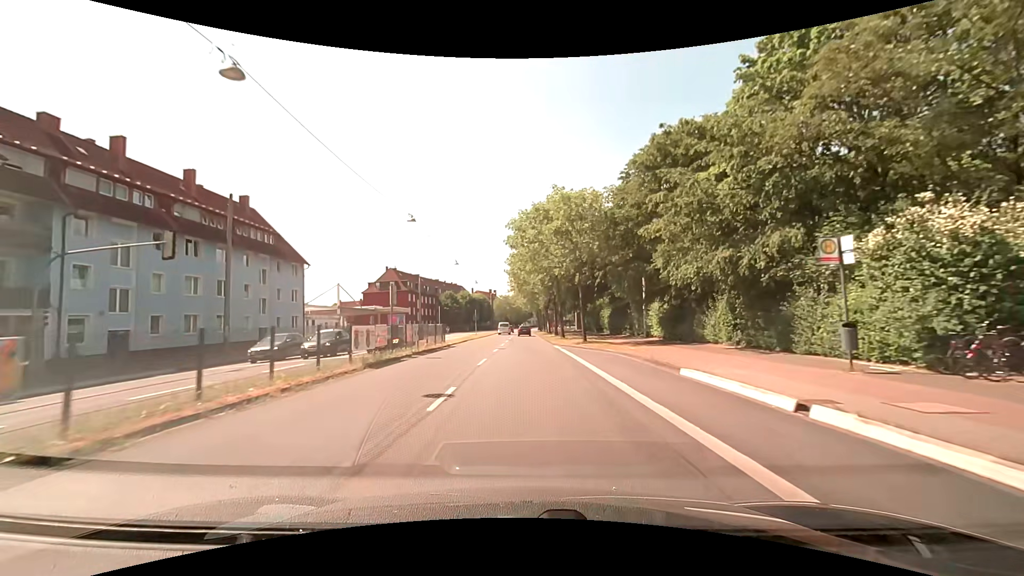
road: primary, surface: asphalt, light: Day
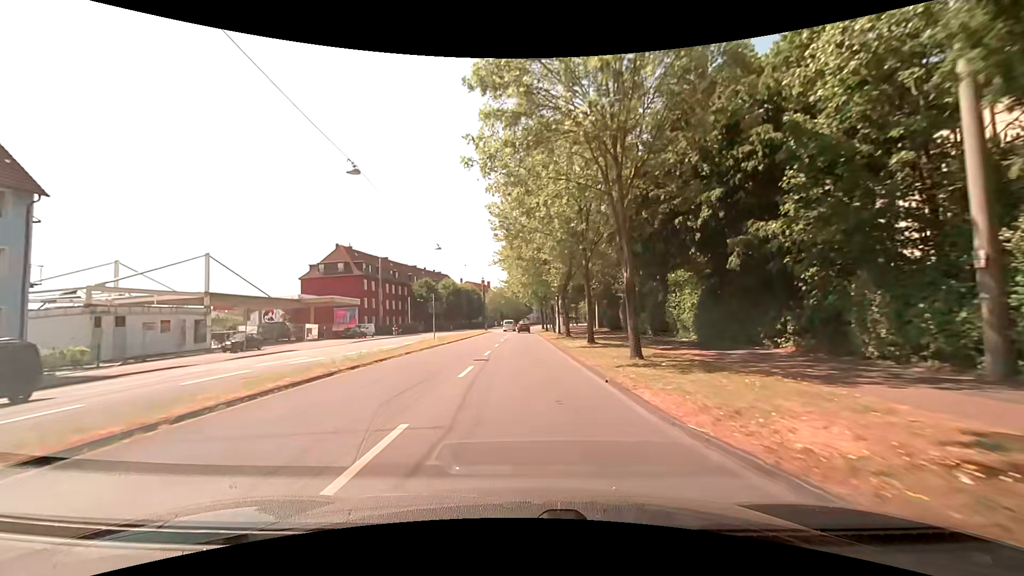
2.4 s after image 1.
(0.0, +31.1) m; 0°
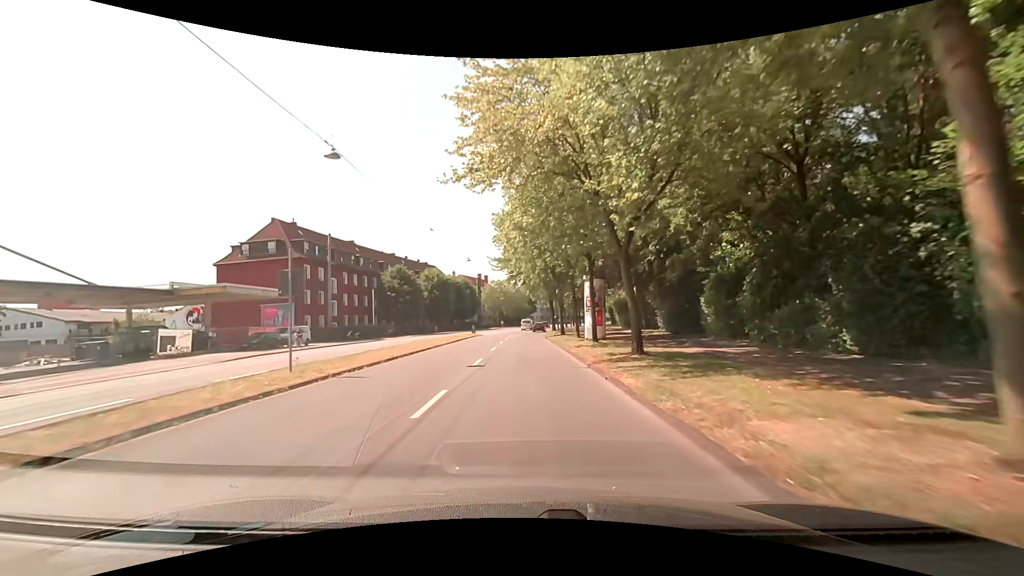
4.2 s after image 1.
(+0.2, +23.4) m; -1°
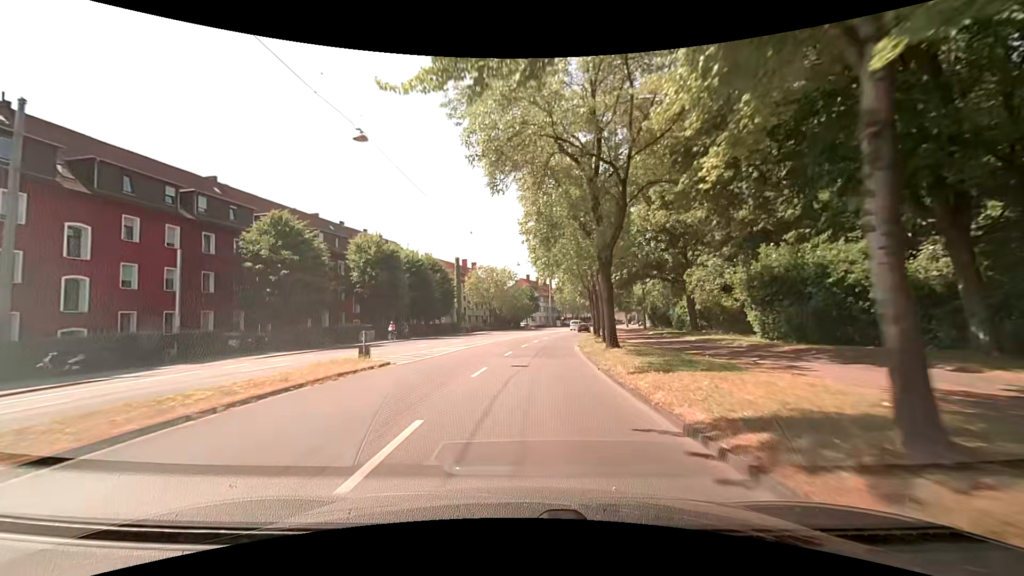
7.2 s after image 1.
(+0.9, +39.0) m; +2°
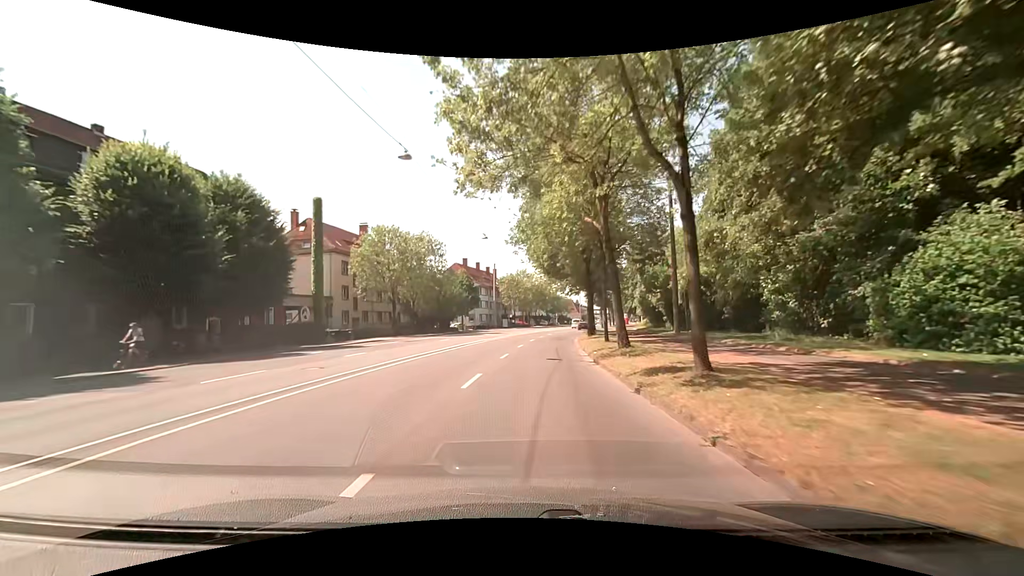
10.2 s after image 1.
(+1.5, +38.8) m; +6°
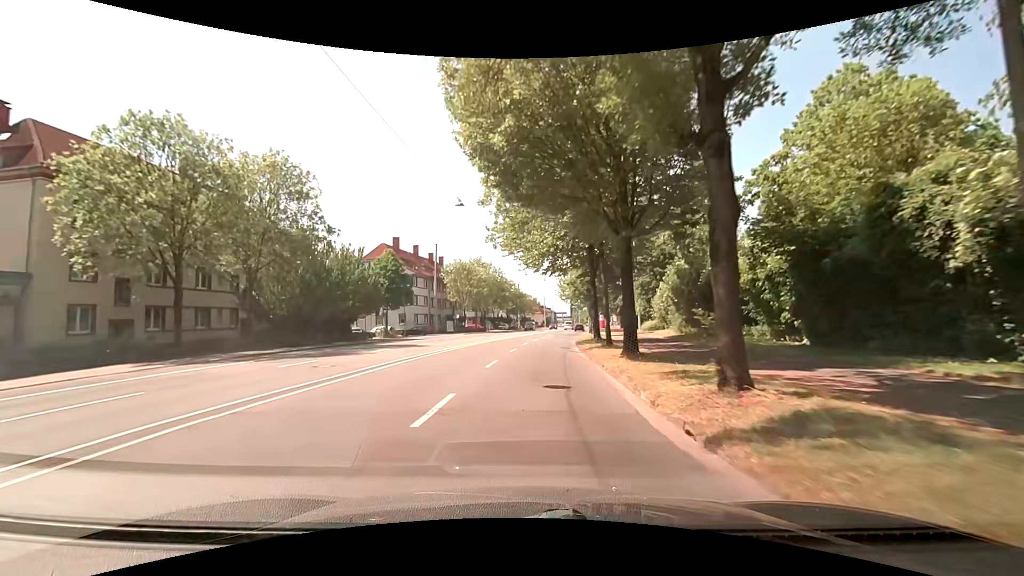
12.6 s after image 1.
(+1.3, +30.9) m; +4°
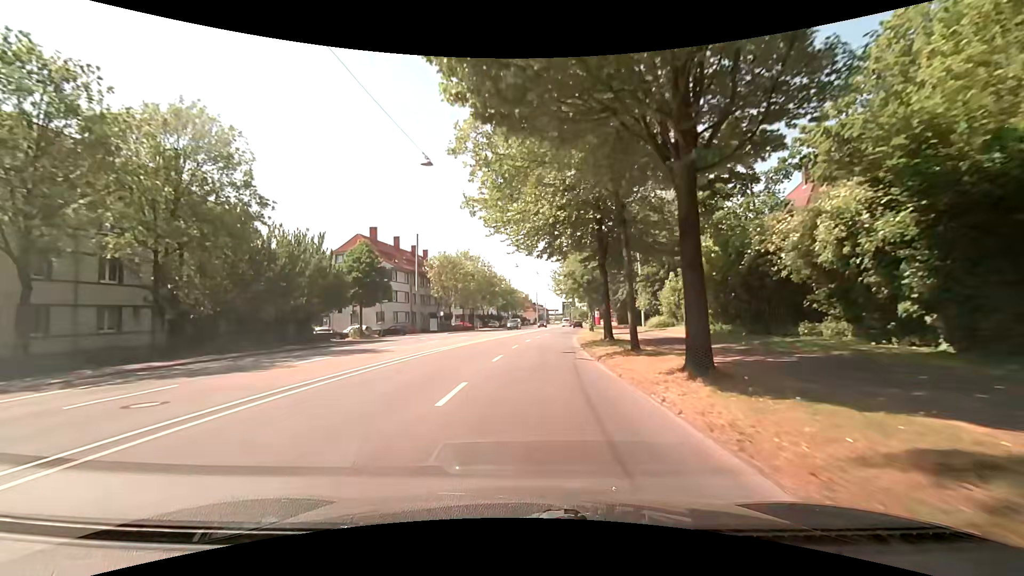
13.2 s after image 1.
(+0.1, +7.7) m; +1°
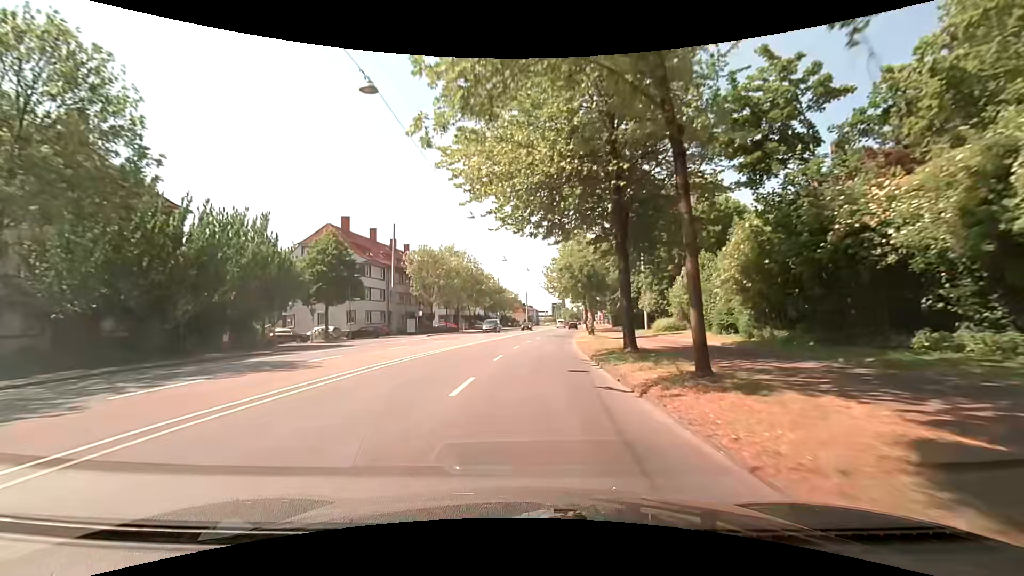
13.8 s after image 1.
(+0.1, +7.6) m; +1°
(0, +10) (+1, +20) (+1, +30) (+2, +40) (+3, +50) (+5, +60) (+6, +70) (+7, +80) (+9, +90) (+10, +99) m
